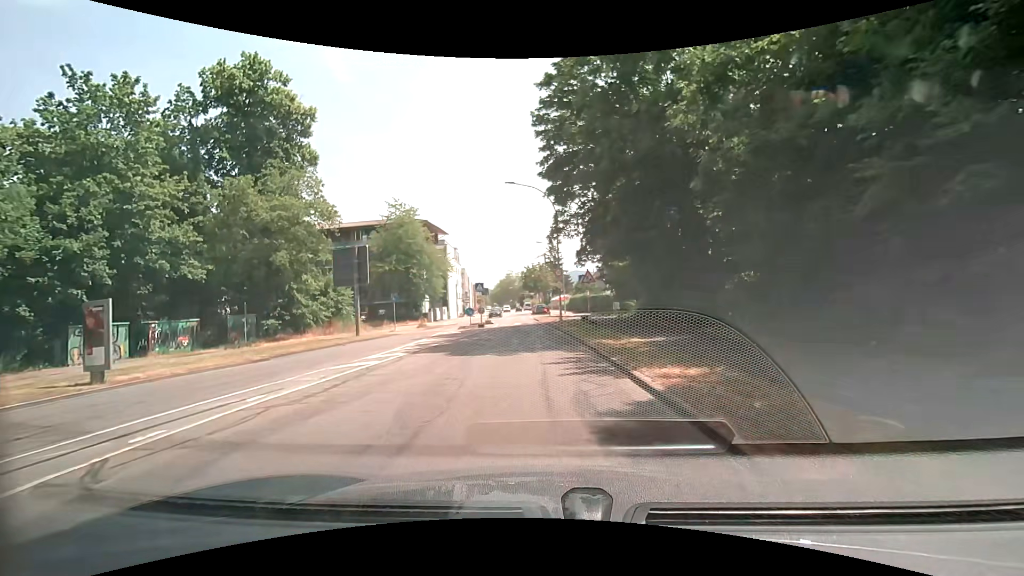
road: secondary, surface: asphalt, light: Day
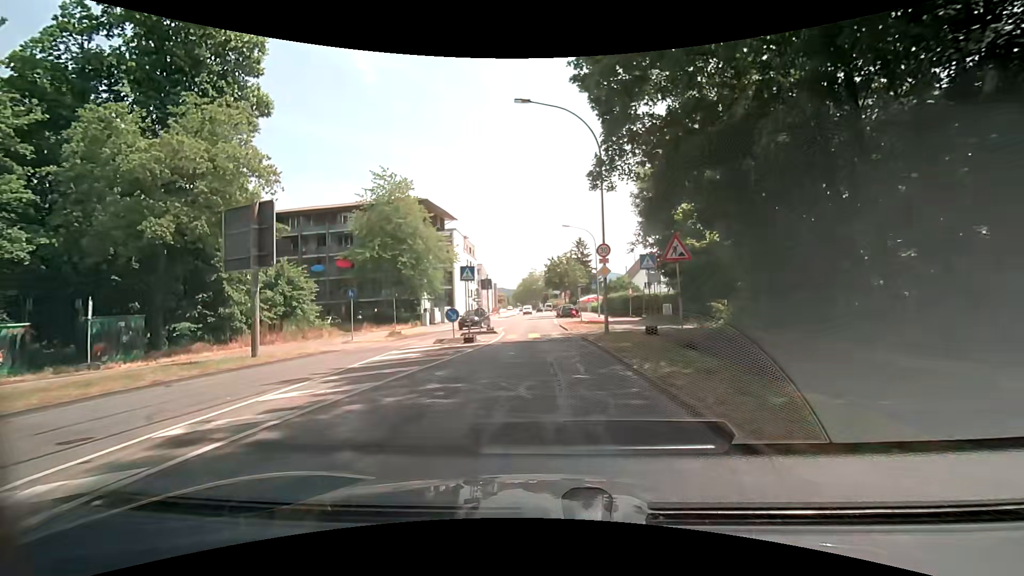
(-0.3, +13.8) m; -4°
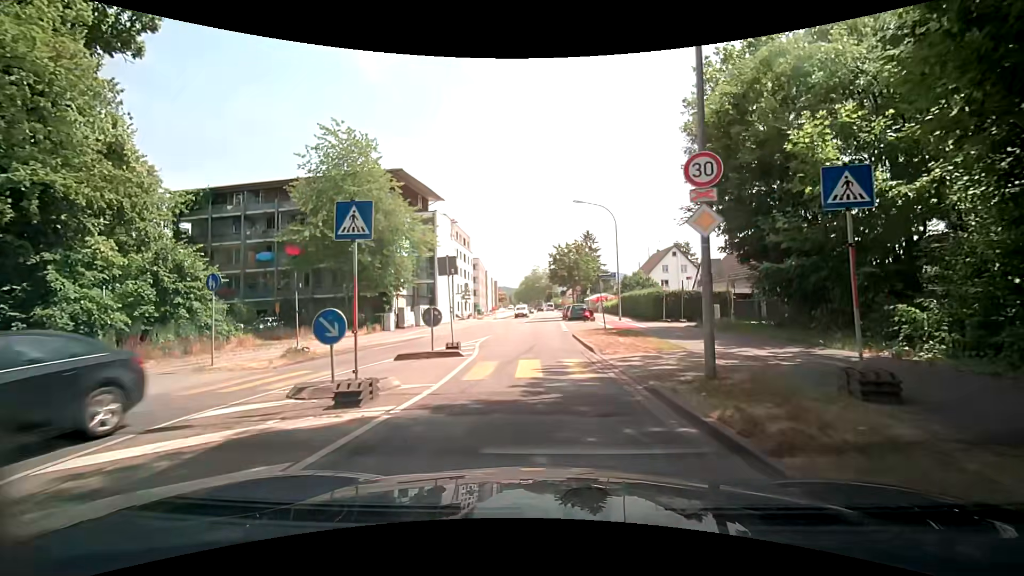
(0.0, +11.9) m; -1°
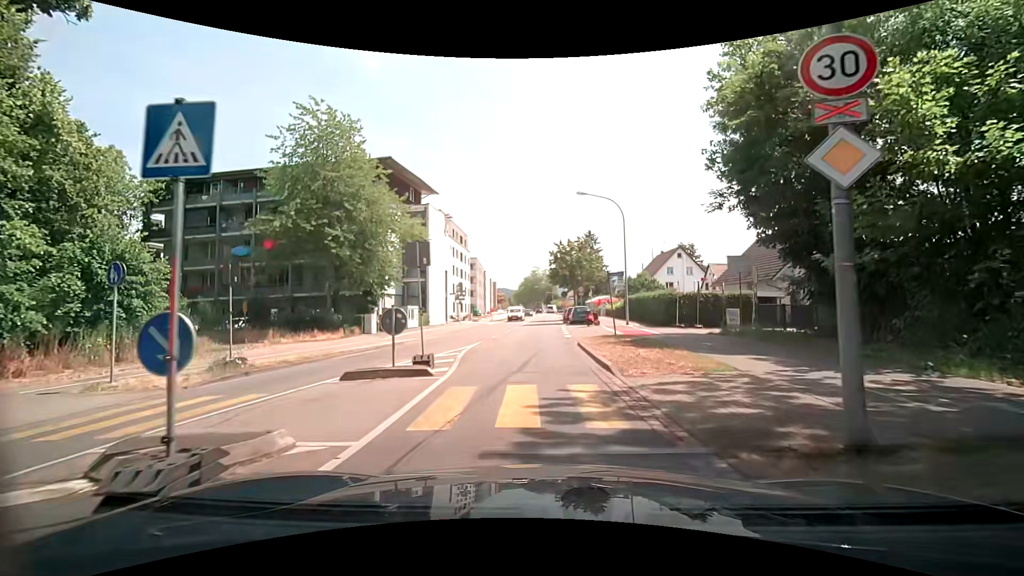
(0.0, +3.7) m; 0°
(0, +10) (0, +20) (0, +30) (0, +40) (0, +50) (+1, +60) (+1, +70) (+1, +80) (+2, +90) (+3, +100) m
